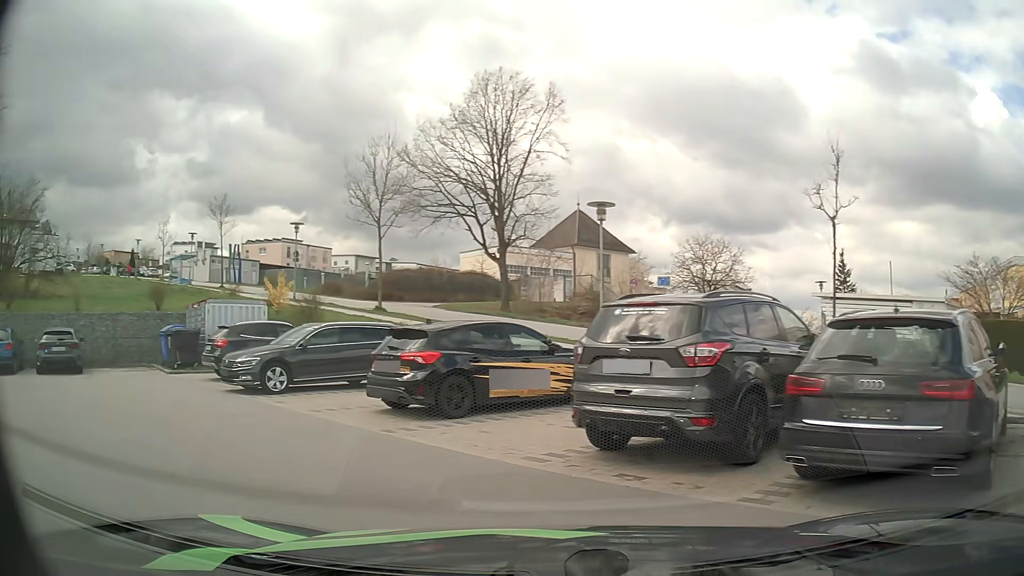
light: Day
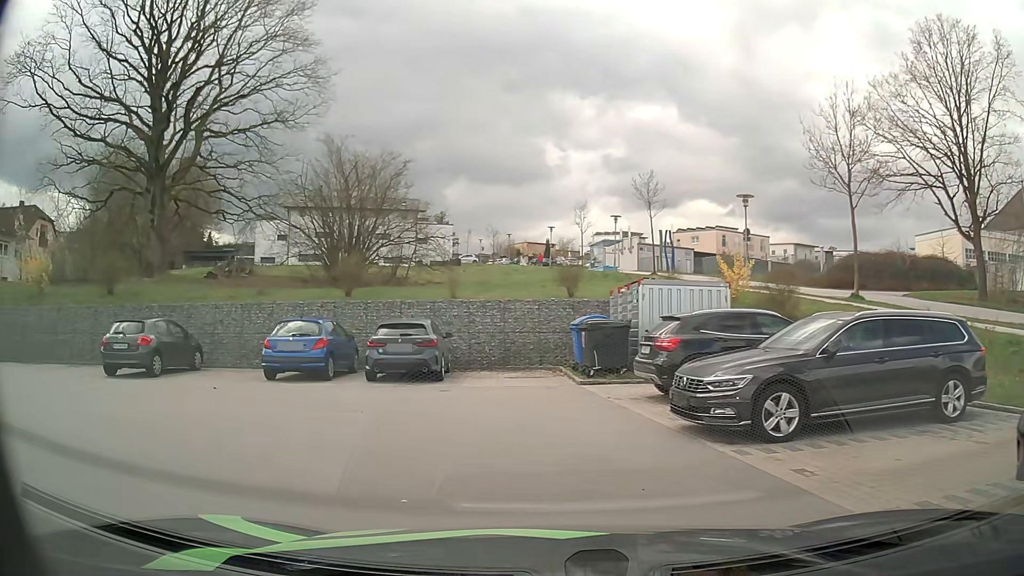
(-2.2, +6.2) m; -37°
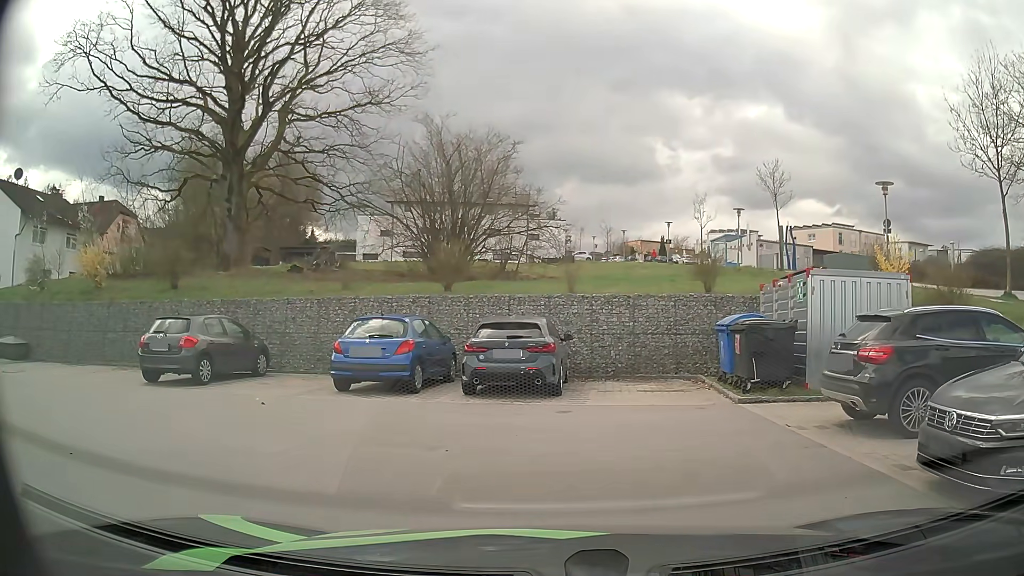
(-0.3, +3.1) m; -10°
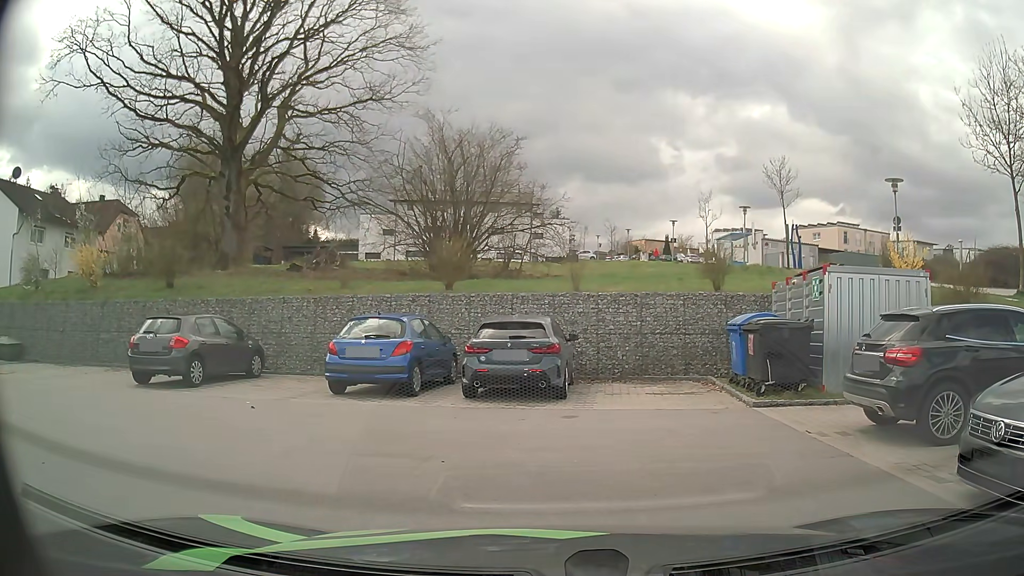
(0.0, +0.6) m; 0°
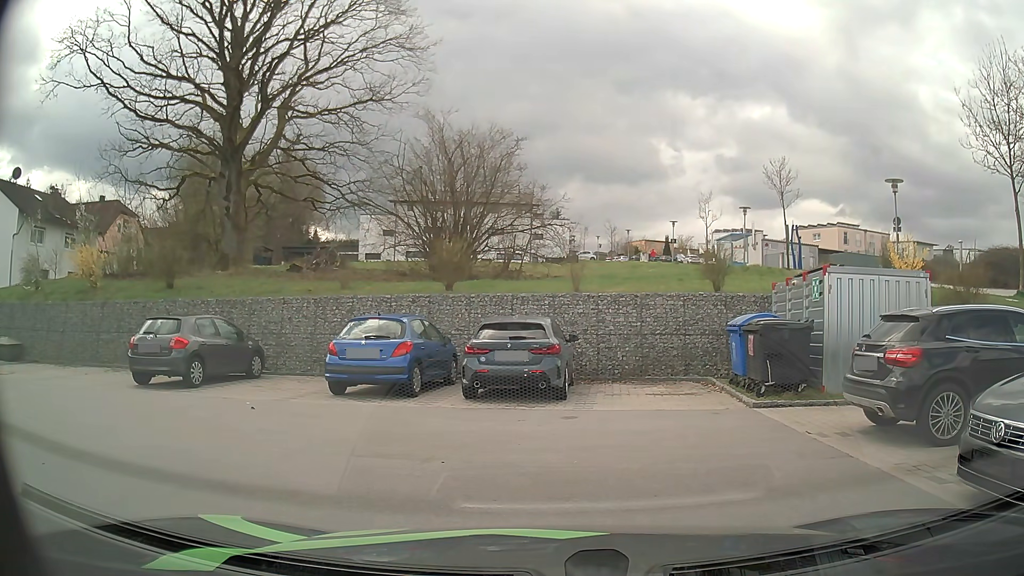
(0.0, +0.1) m; 0°
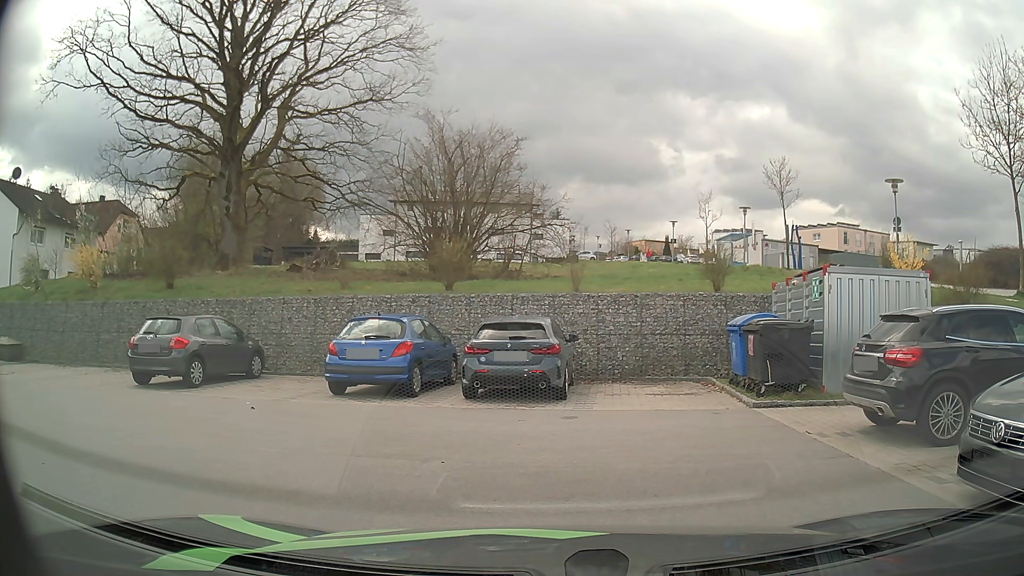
(0.0, 0.0) m; 0°
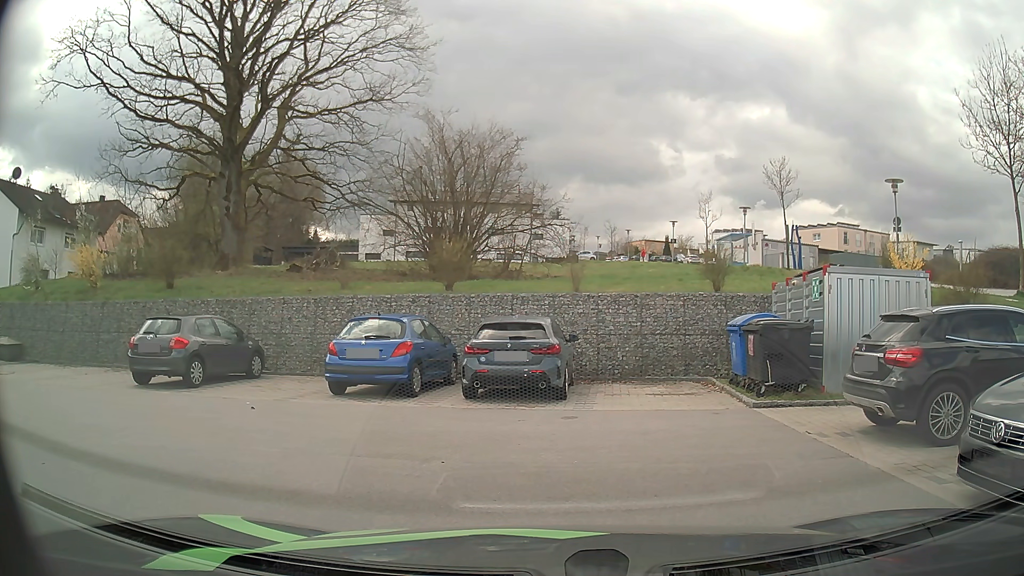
(0.0, 0.0) m; 0°
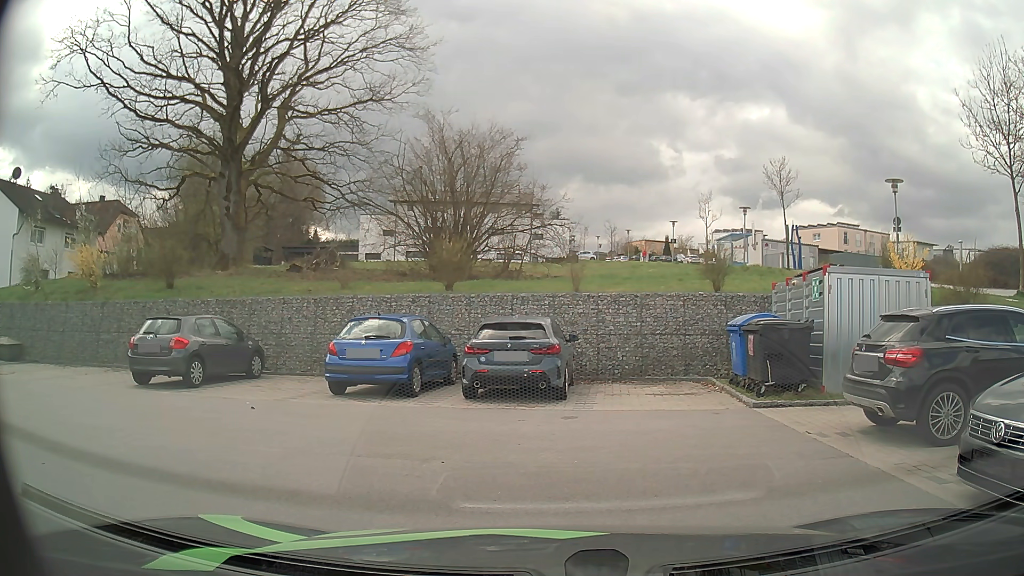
(0.0, 0.0) m; 0°
